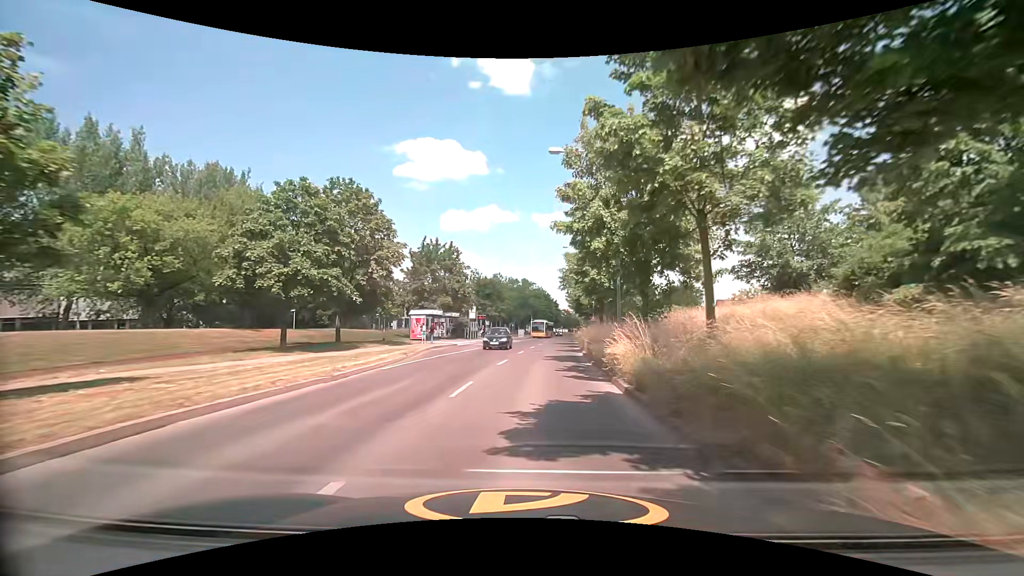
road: tertiary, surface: asphalt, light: Day
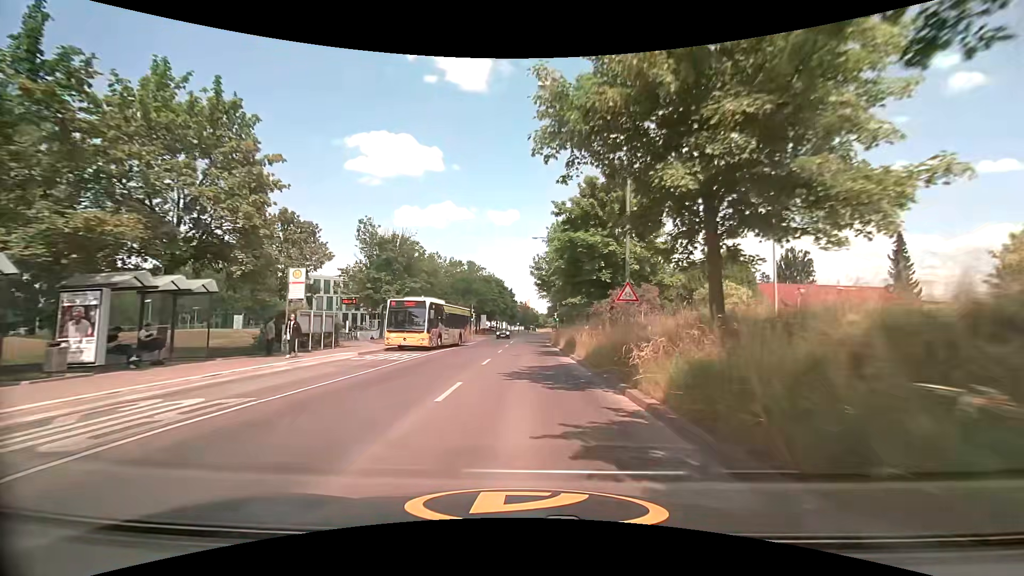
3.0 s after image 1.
(+1.3, +36.7) m; +4°
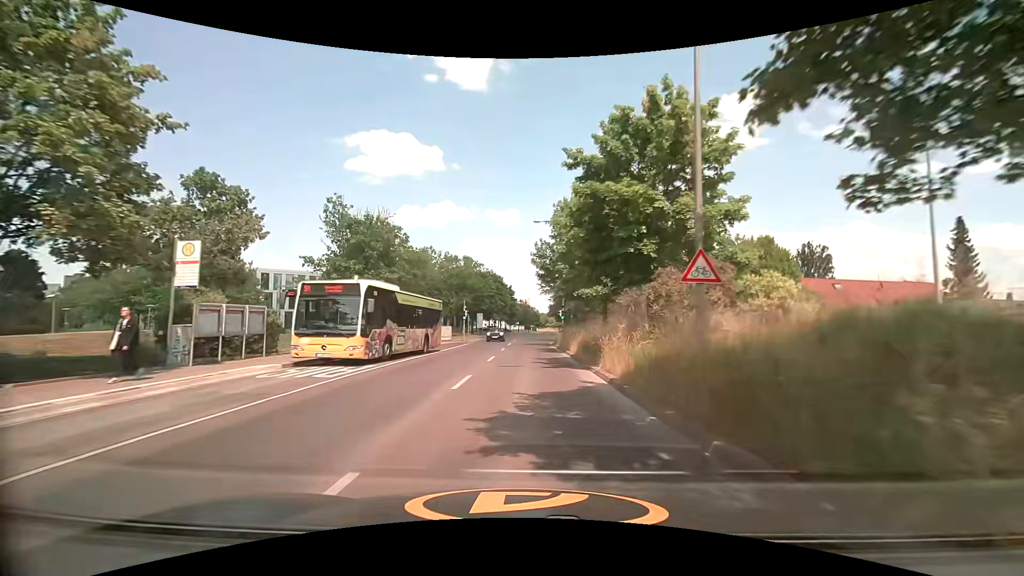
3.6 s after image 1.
(0.0, +7.5) m; +1°
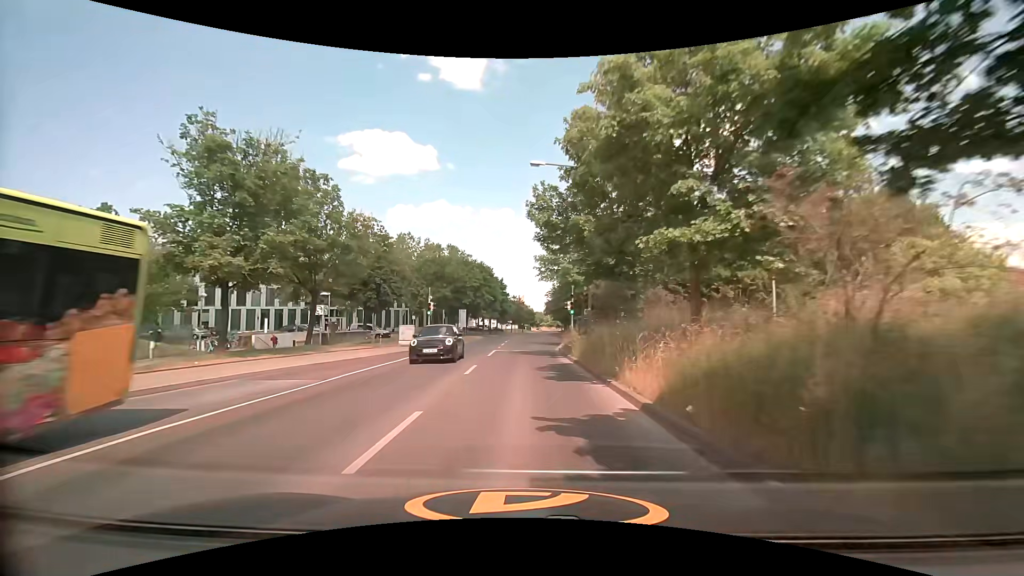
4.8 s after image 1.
(0.0, +15.1) m; 0°
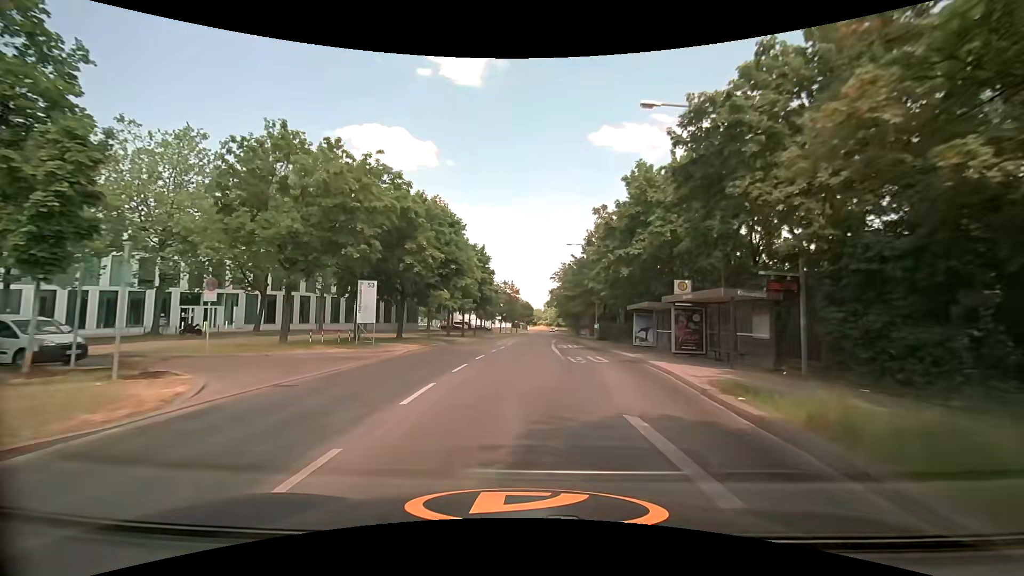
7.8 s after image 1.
(+0.2, +37.9) m; +1°
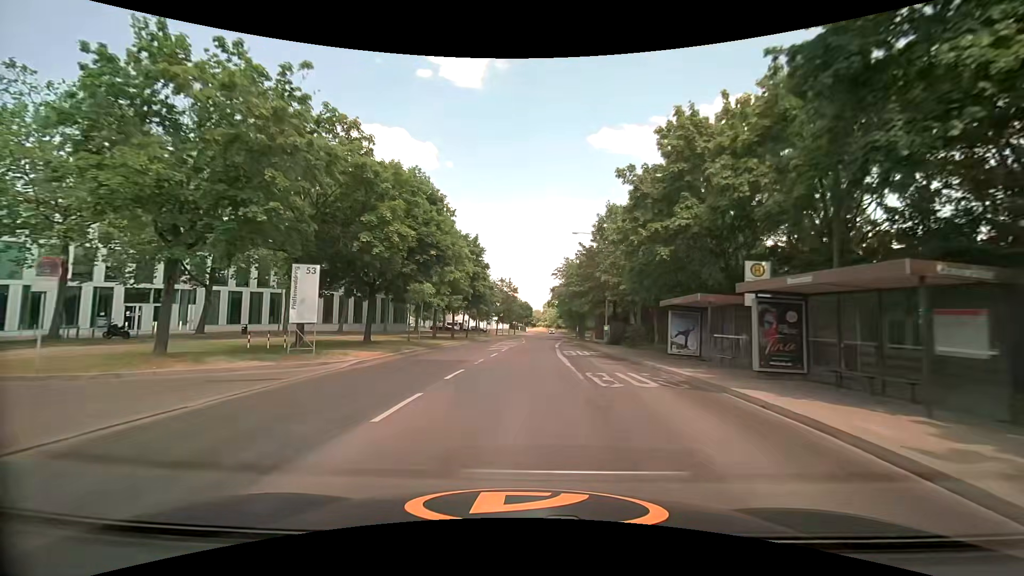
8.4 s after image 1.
(0.0, +7.4) m; +1°
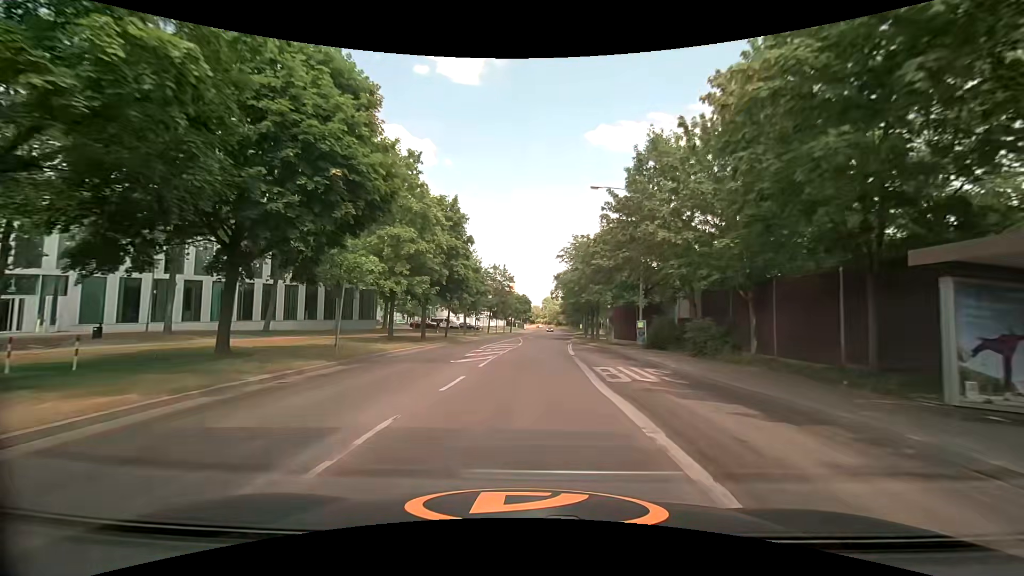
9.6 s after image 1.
(-0.1, +14.6) m; 0°
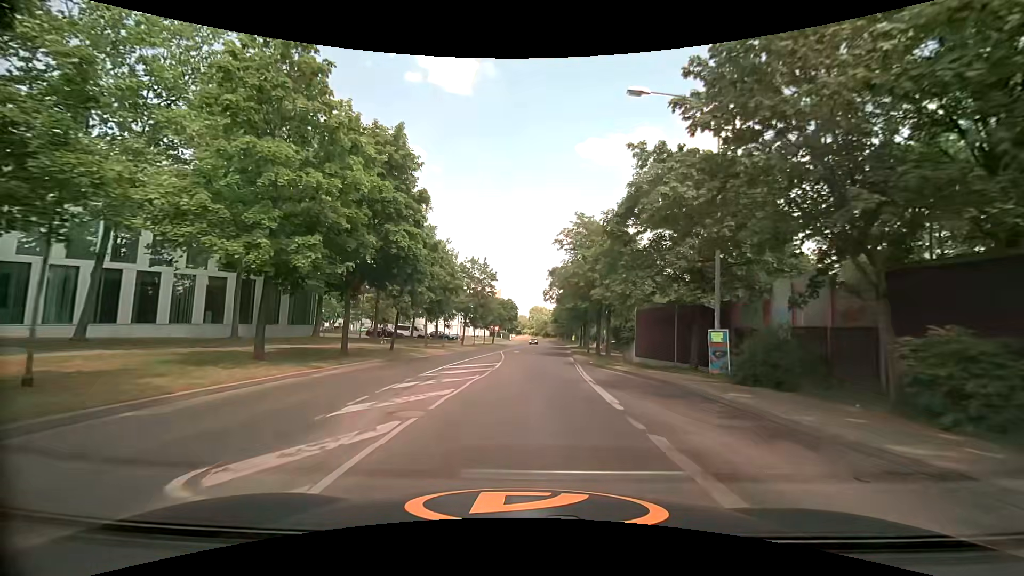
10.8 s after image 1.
(+0.1, +14.6) m; +1°
(0, +10) (+1, +20) (+1, +30) (+2, +40) (+3, +50) (+4, +60) (+5, +70) (+6, +80) (+6, +90) (+7, +100) m
